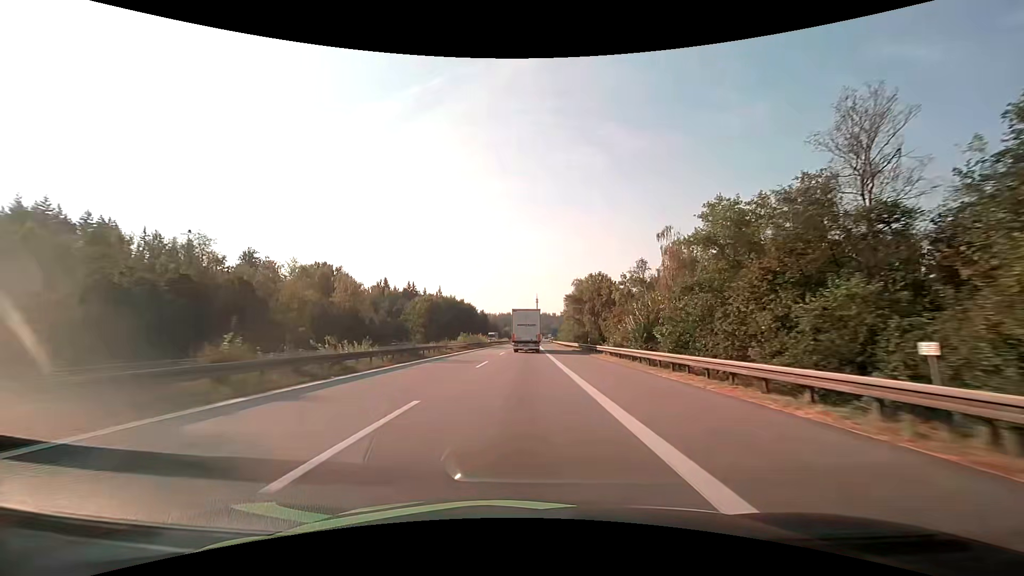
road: motorway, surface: asphalt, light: Day
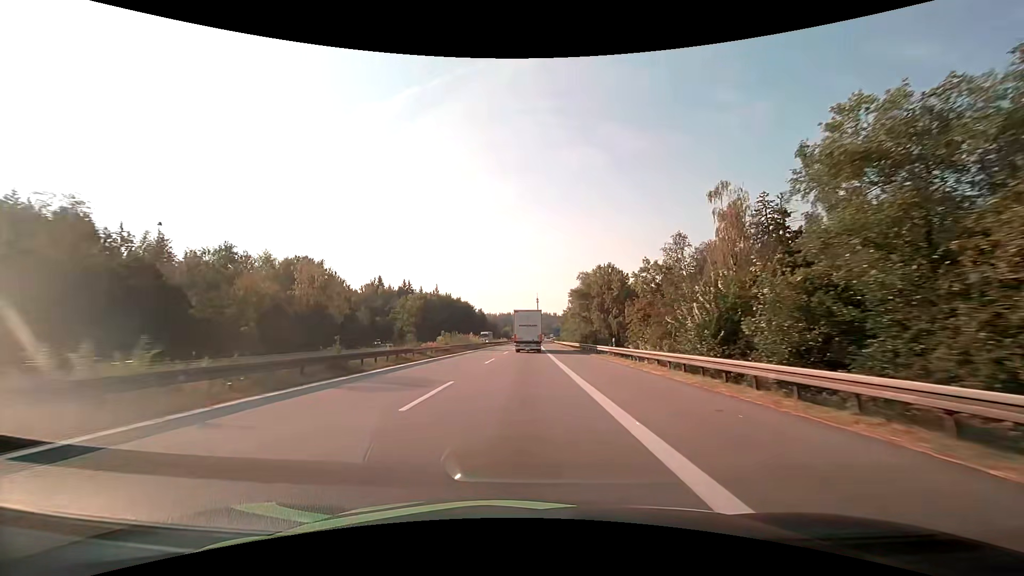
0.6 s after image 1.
(0.0, +13.3) m; 0°
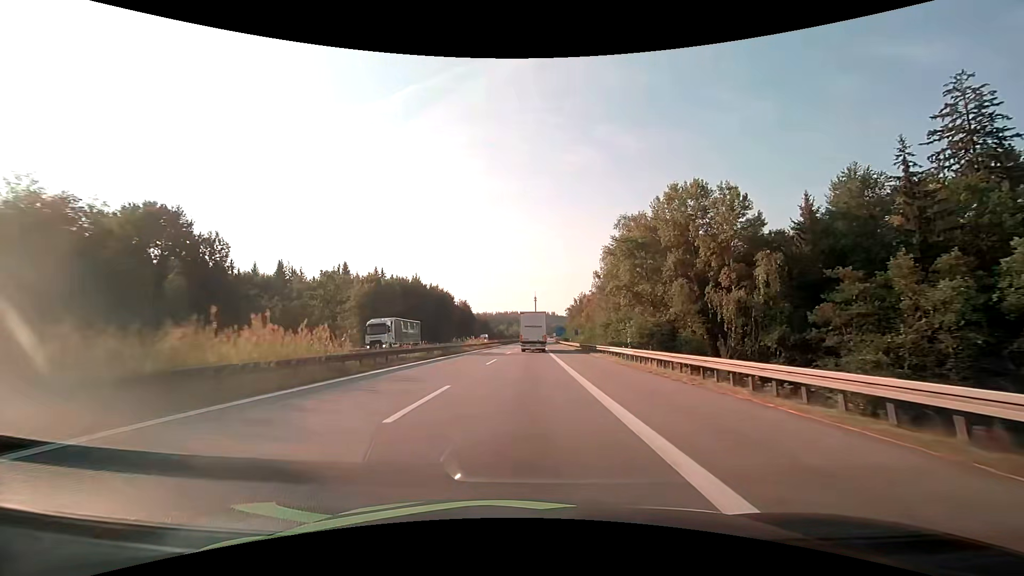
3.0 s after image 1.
(+0.1, +54.3) m; 0°
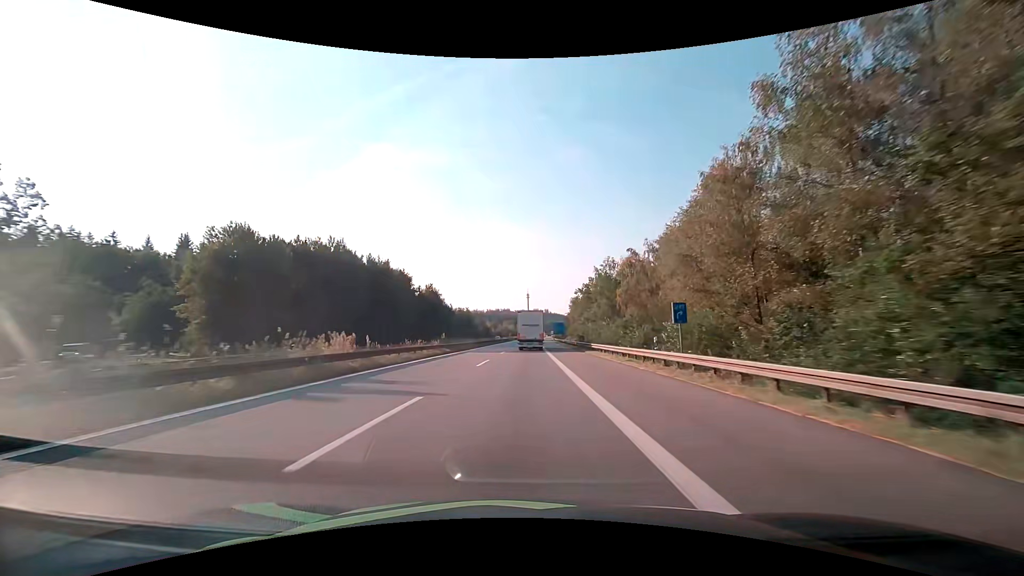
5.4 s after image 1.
(+0.6, +56.2) m; +1°
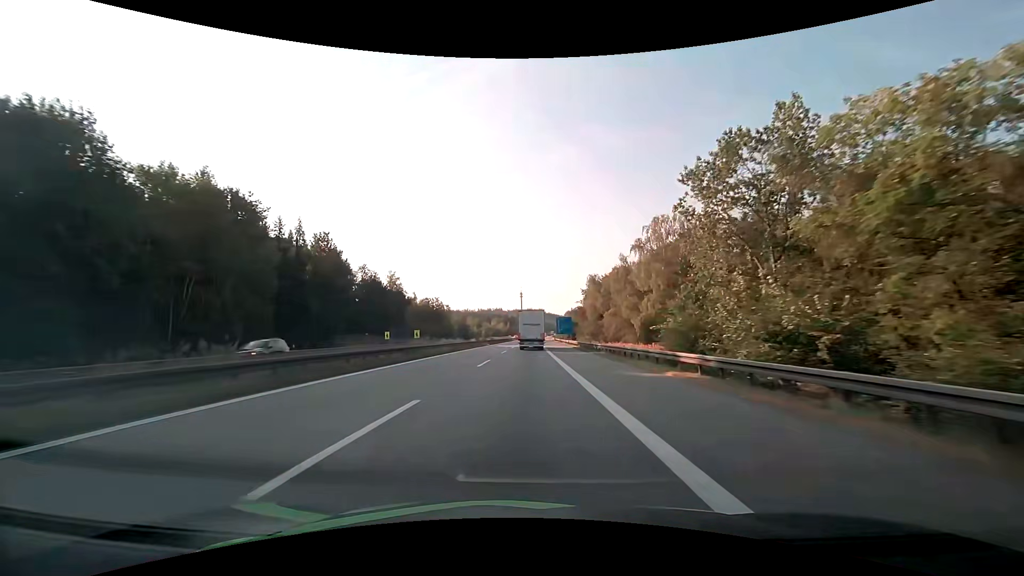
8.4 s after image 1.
(+0.3, +72.0) m; +1°
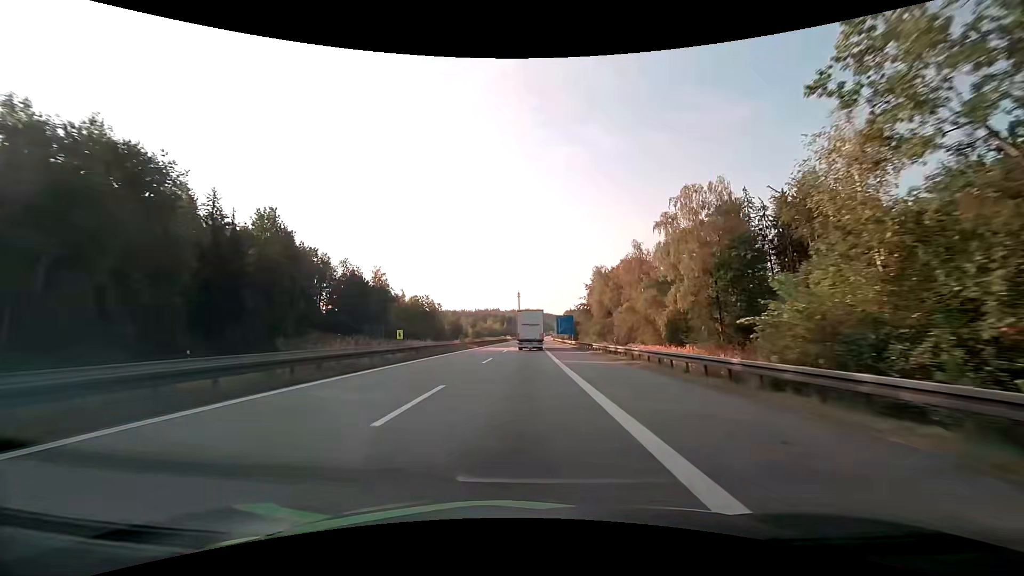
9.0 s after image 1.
(0.0, +14.5) m; 0°
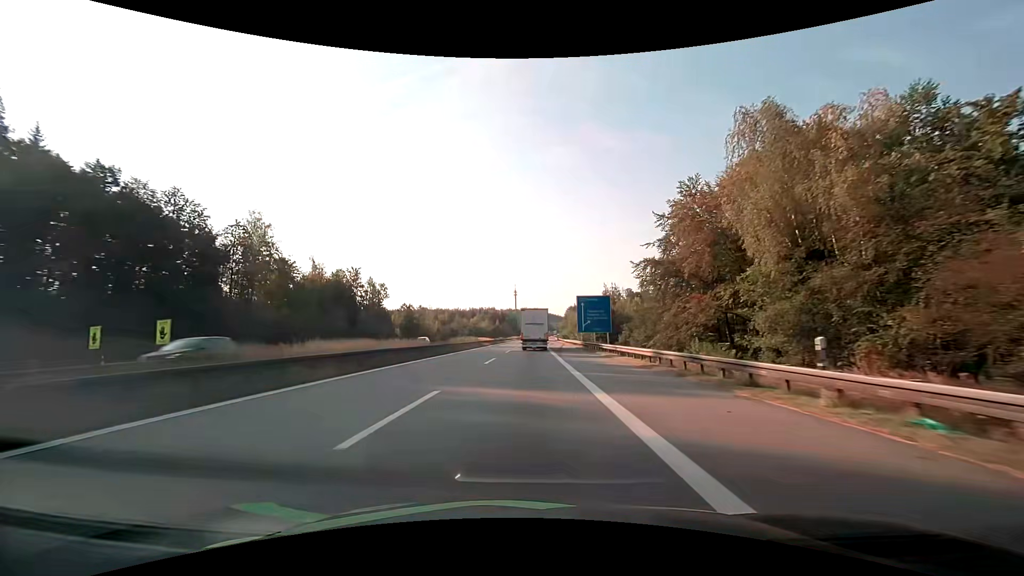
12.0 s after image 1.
(+0.4, +72.2) m; 0°
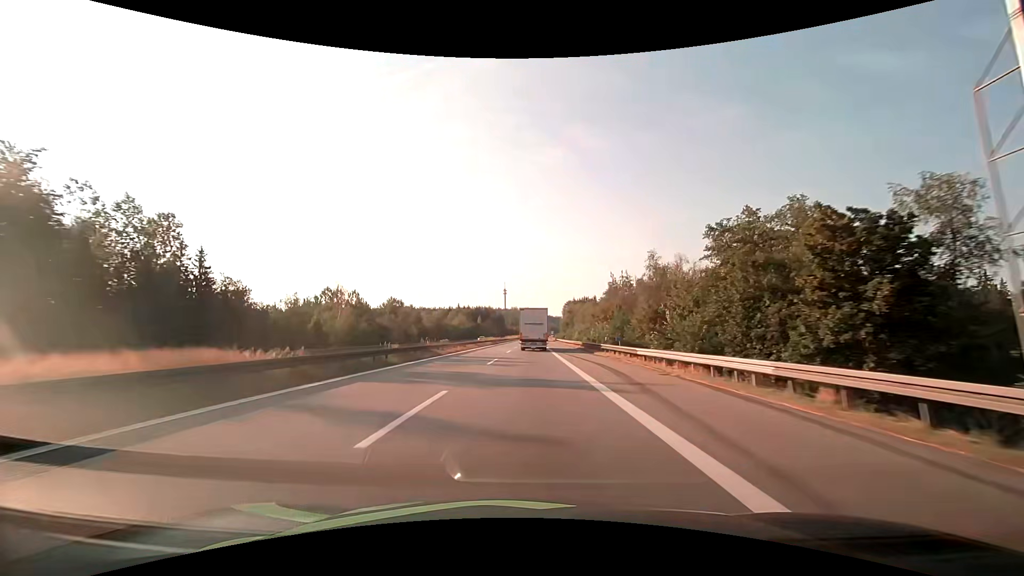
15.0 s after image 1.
(+0.5, +71.1) m; +1°
(0, +10) (0, +20) (0, +30) (0, +40) (0, +50) (+1, +60) (+1, +70) (+1, +80) (+1, +90) (+1, +100) m
